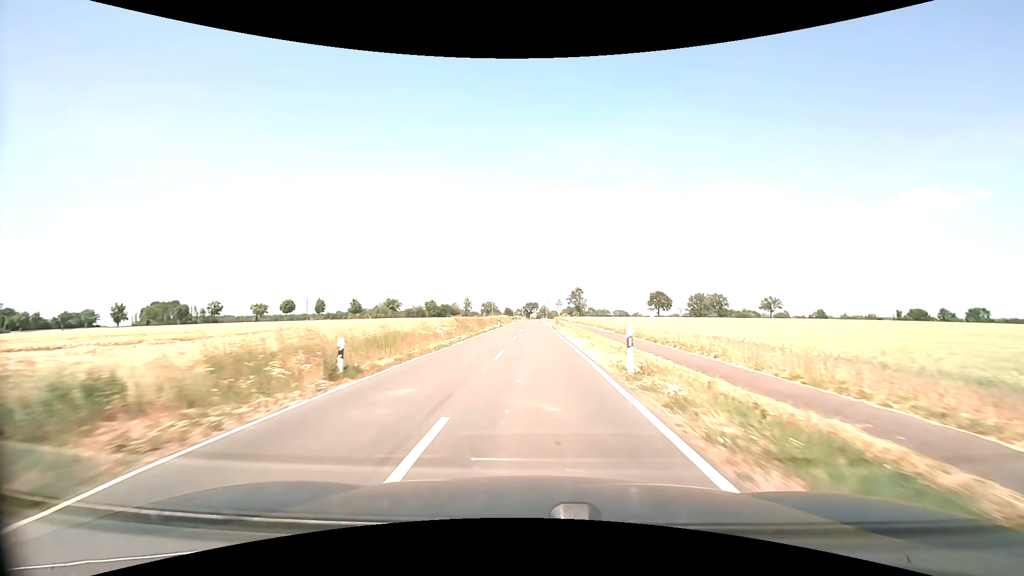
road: secondary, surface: asphalt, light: Day
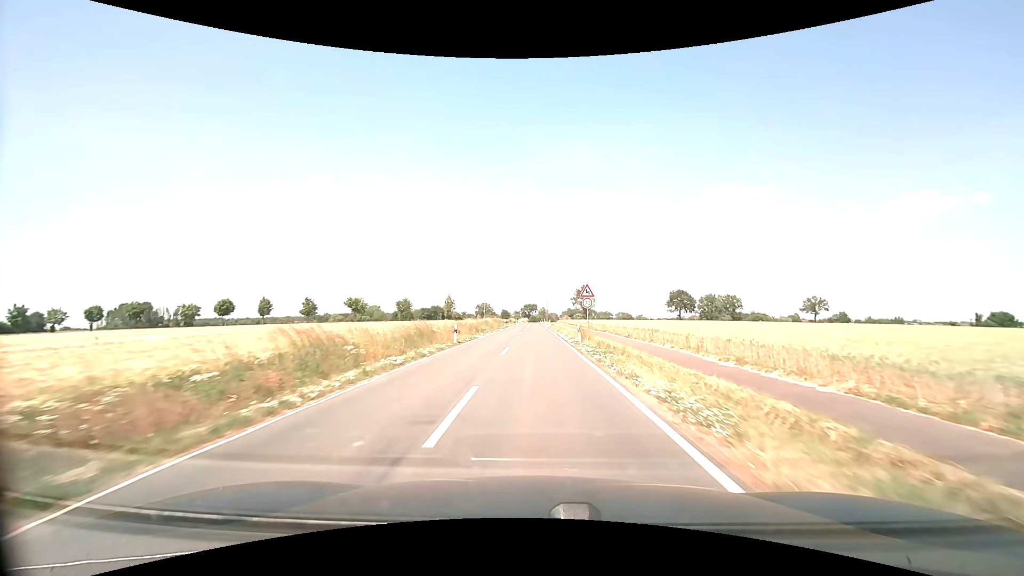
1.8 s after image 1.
(0.0, +33.2) m; 0°
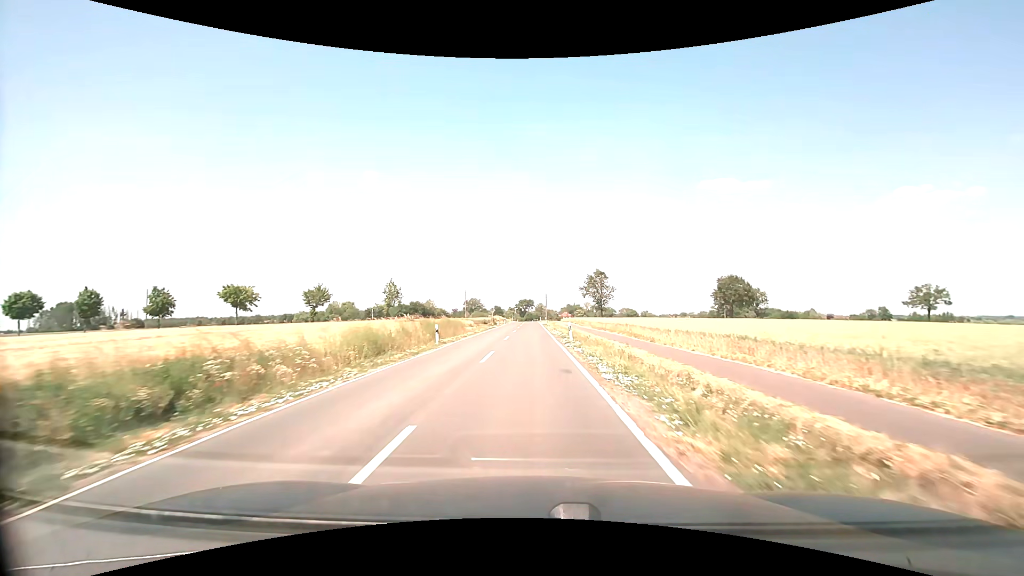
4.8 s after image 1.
(+0.3, +51.4) m; +1°
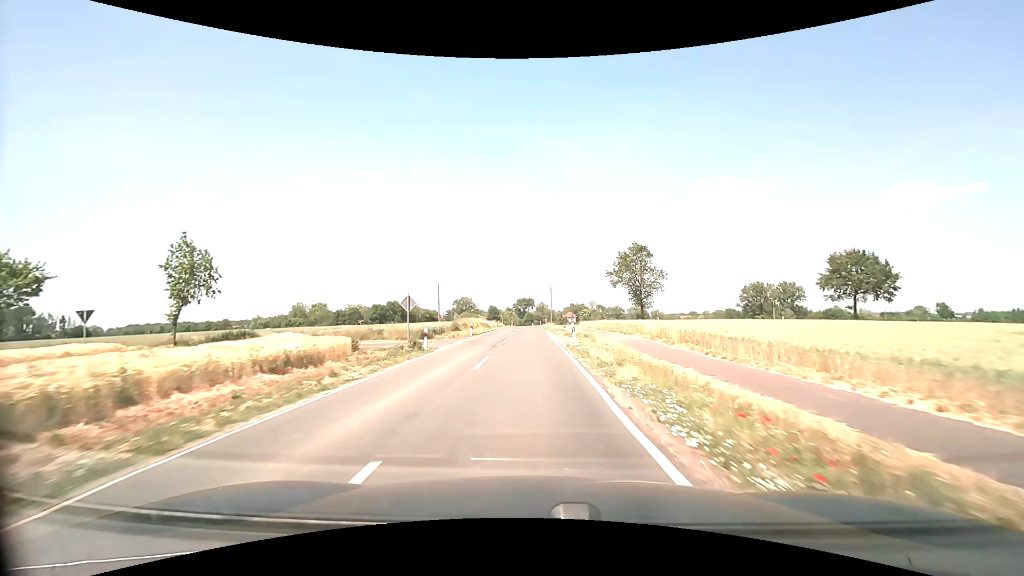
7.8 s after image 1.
(-0.4, +49.7) m; 0°
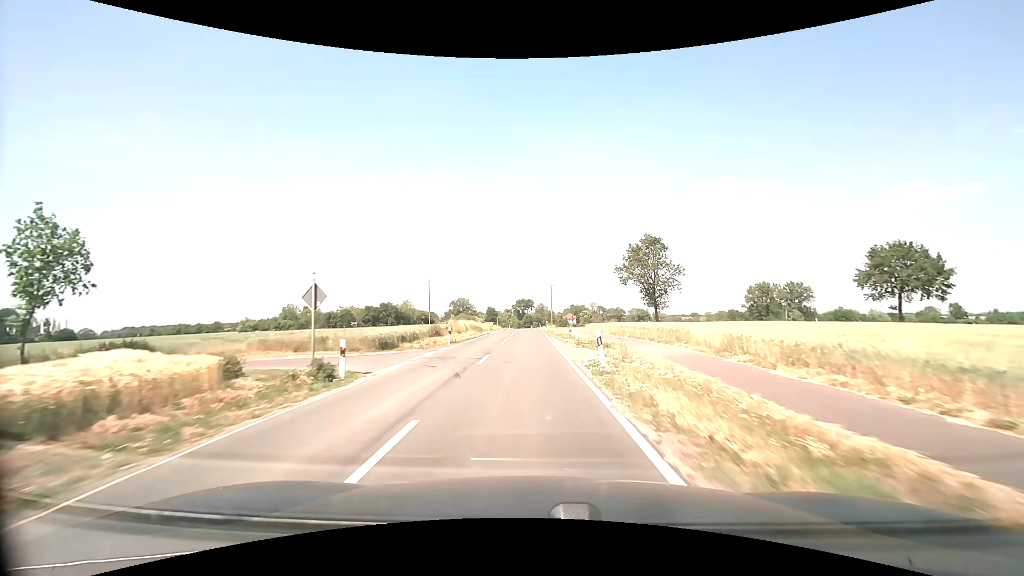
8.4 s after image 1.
(0.0, +10.2) m; 0°
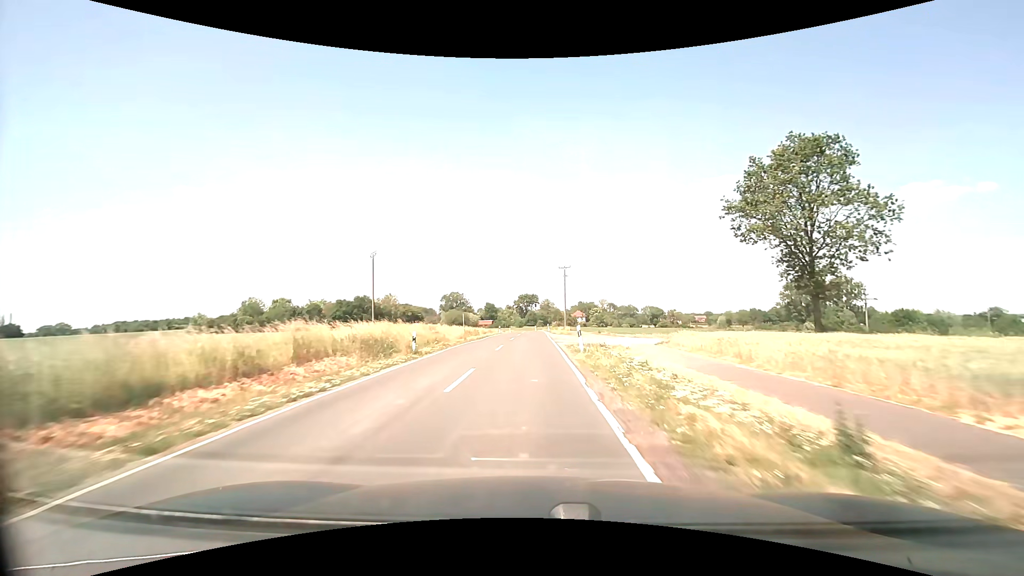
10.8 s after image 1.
(0.0, +41.7) m; 0°
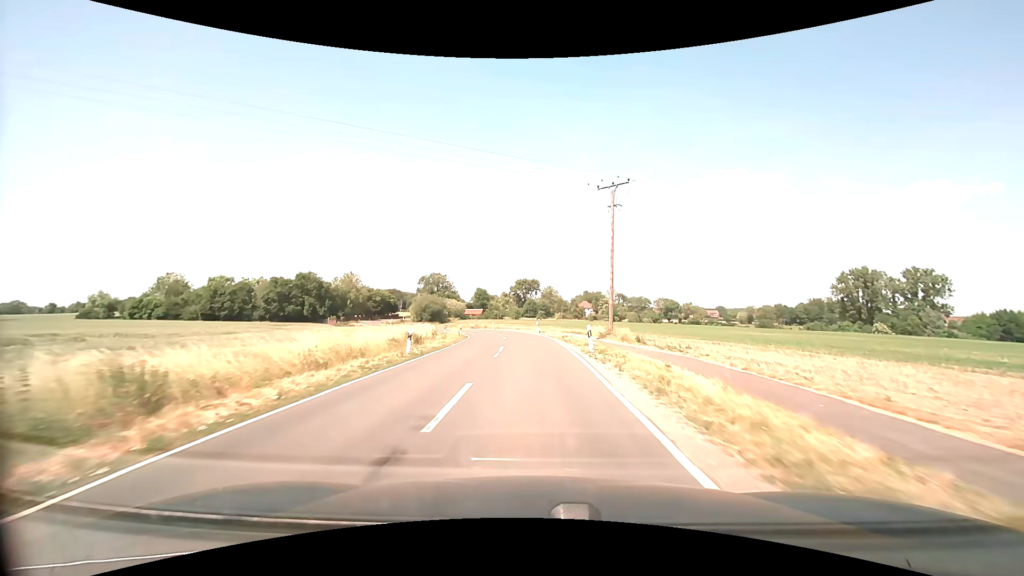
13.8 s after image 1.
(-0.2, +51.6) m; 0°
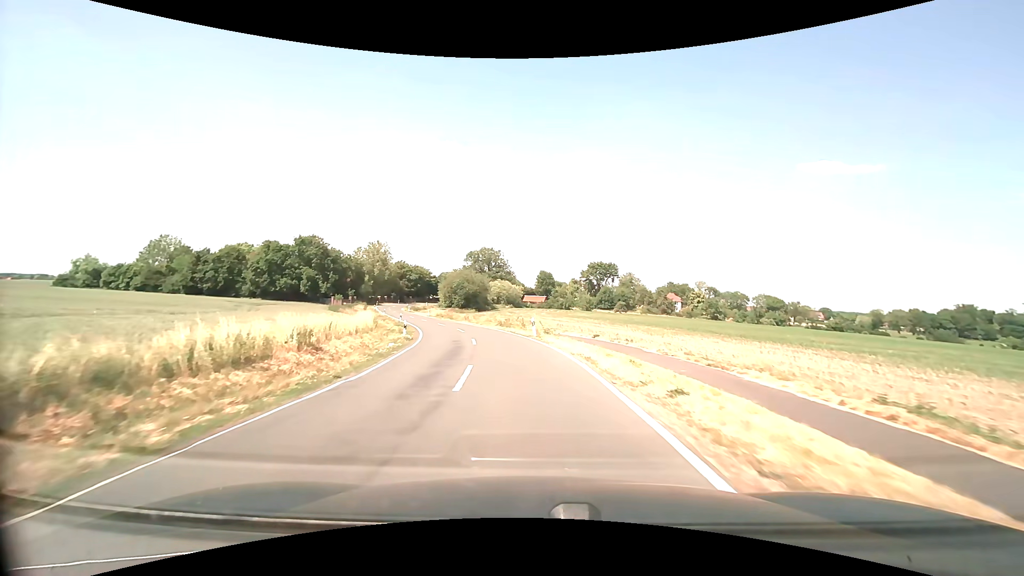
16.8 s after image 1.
(-1.8, +45.5) m; -8°
(0, +10) (-1, +20) (-2, +30) (-5, +40) (-8, +49) (-11, +59) (-15, +68) (-18, +77) (-22, +86) (-26, +96) m
